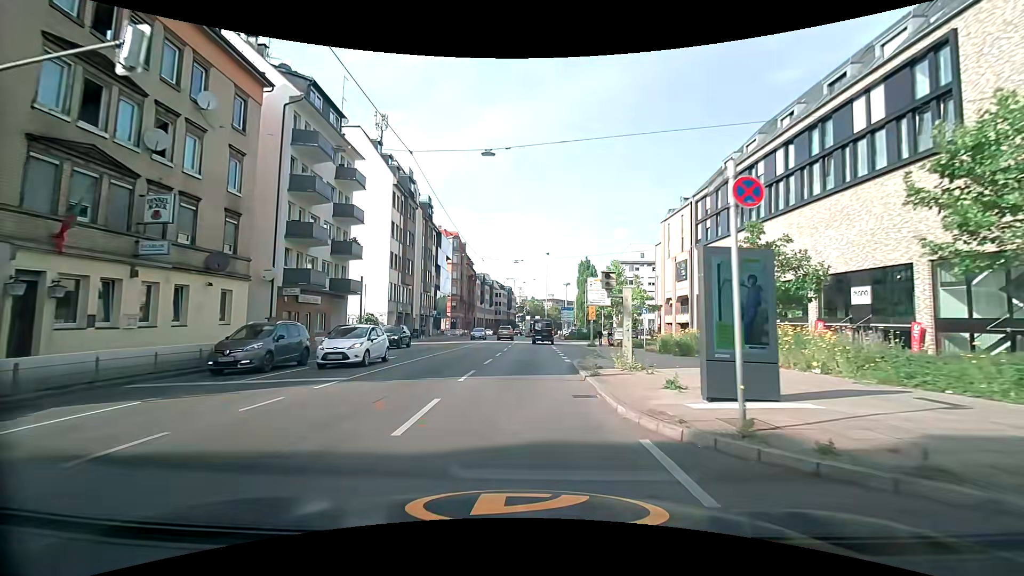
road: primary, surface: asphalt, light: Day
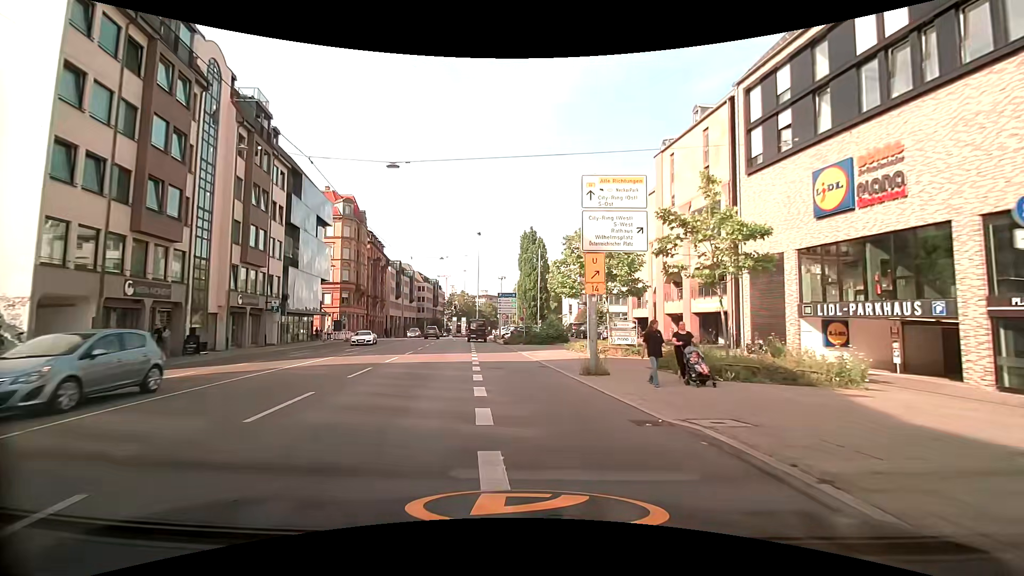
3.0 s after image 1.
(+1.6, +29.9) m; +7°
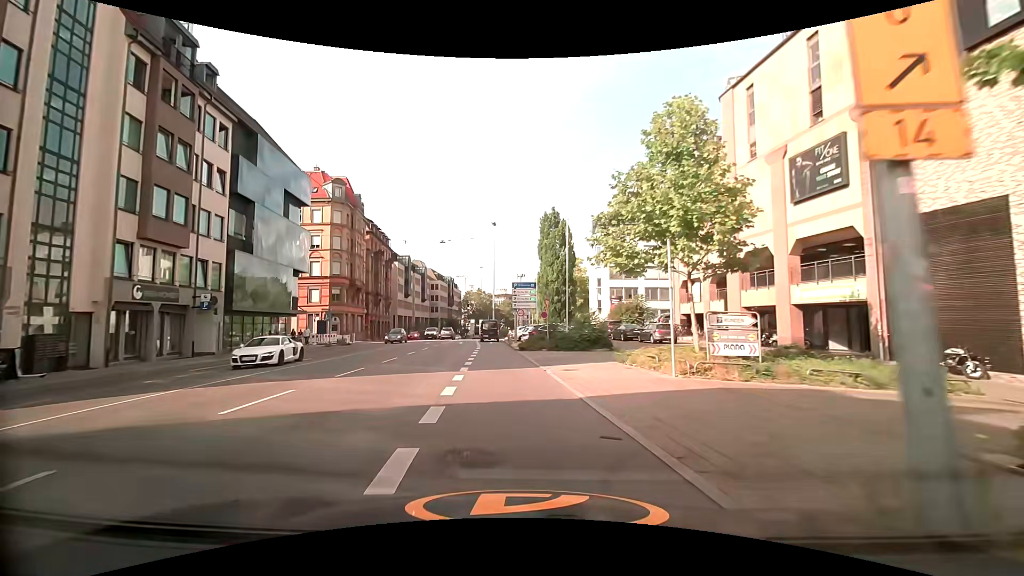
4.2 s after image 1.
(-0.1, +11.9) m; -2°
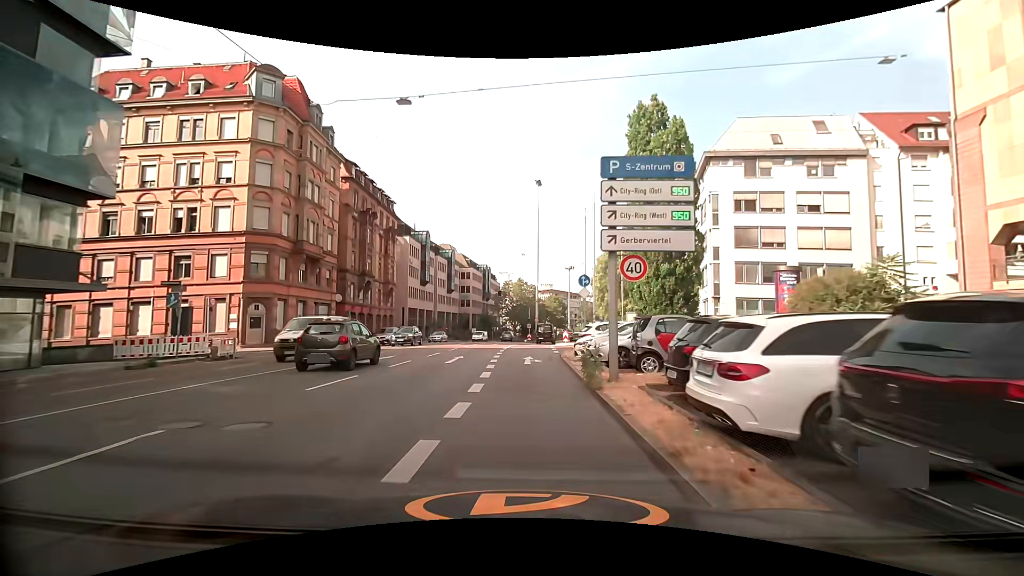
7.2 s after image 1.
(-1.9, +29.9) m; -6°
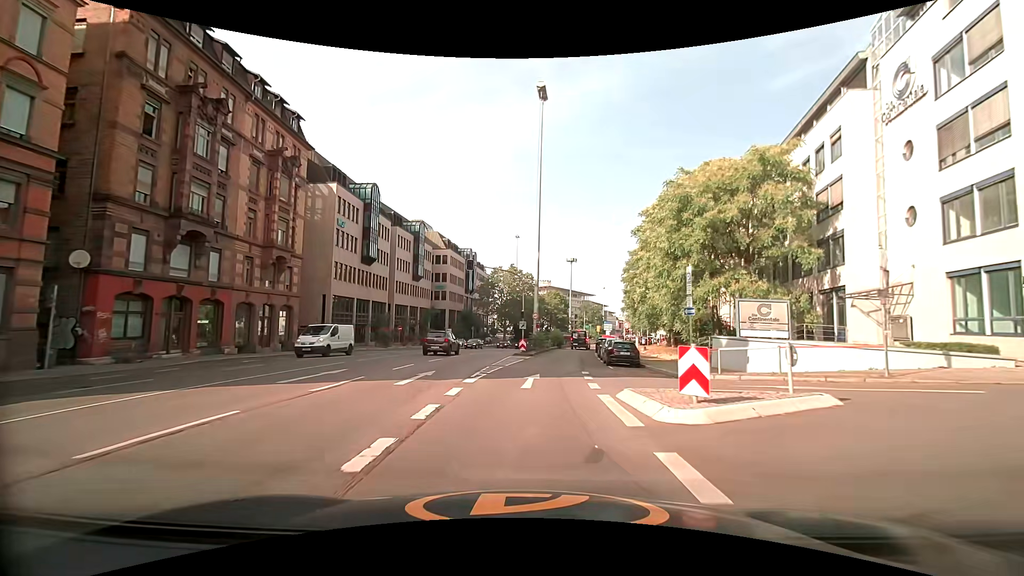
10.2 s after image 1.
(+0.3, +30.3) m; 0°
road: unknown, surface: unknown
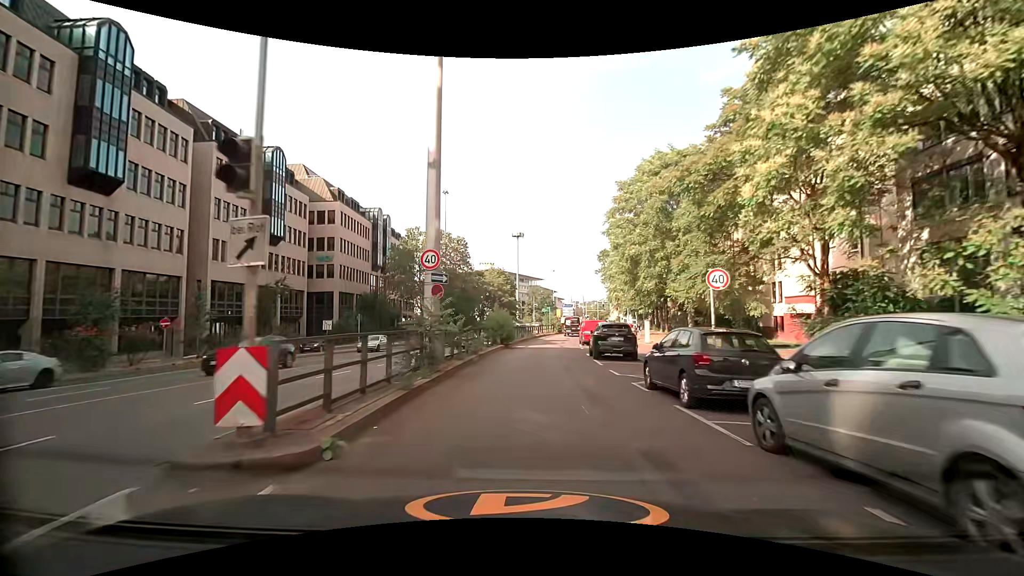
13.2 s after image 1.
(+2.0, +31.2) m; +6°
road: primary_link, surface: asphalt
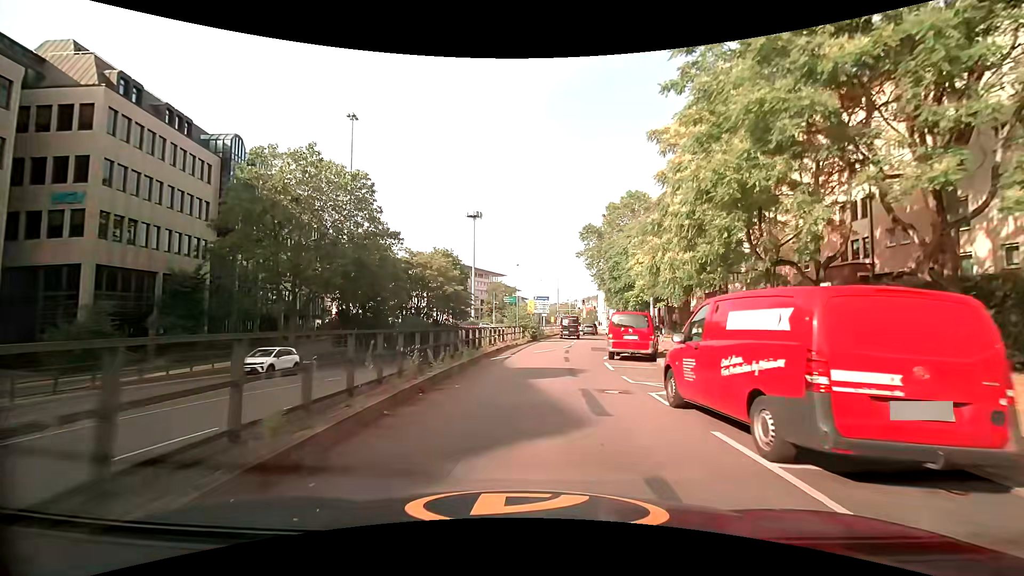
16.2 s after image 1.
(+0.9, +31.1) m; +4°
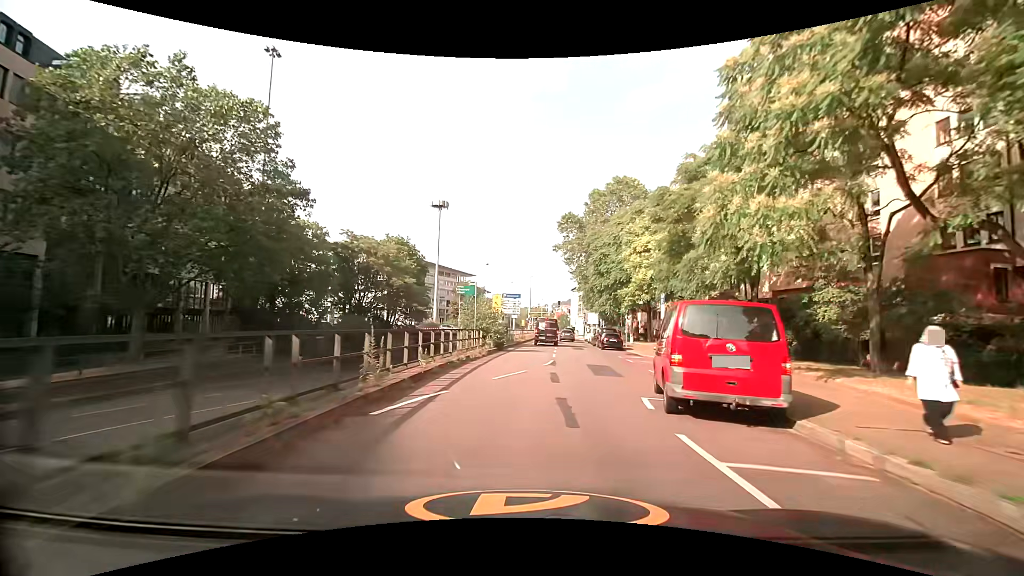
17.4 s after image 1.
(+0.3, +12.1) m; +3°
(0, +10) (+2, +20) (+3, +30) (+4, +40) (+5, +50) (+6, +60) (+6, +70) (+7, +80) (+7, +90) (+6, +100) m
